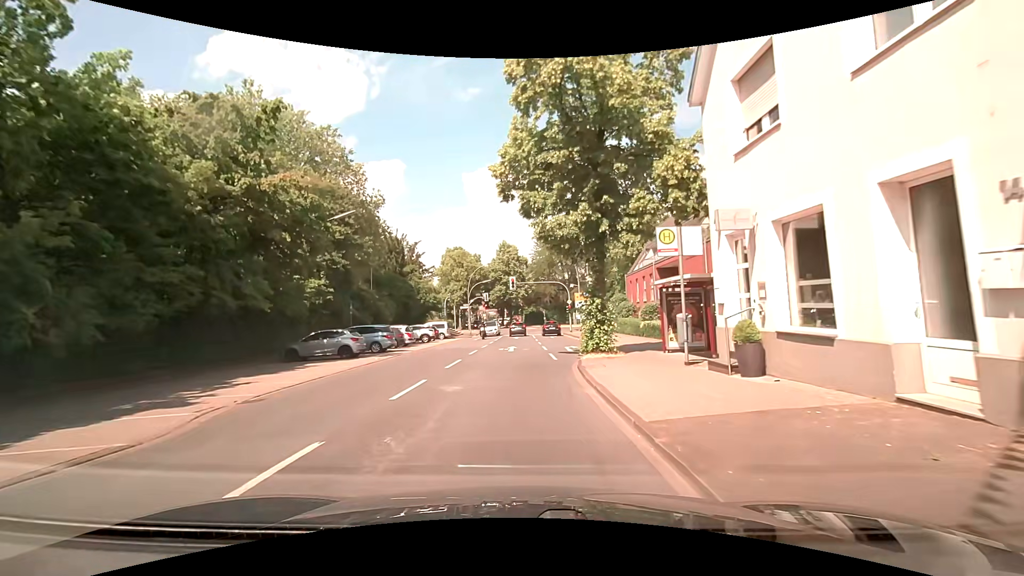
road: secondary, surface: asphalt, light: Day
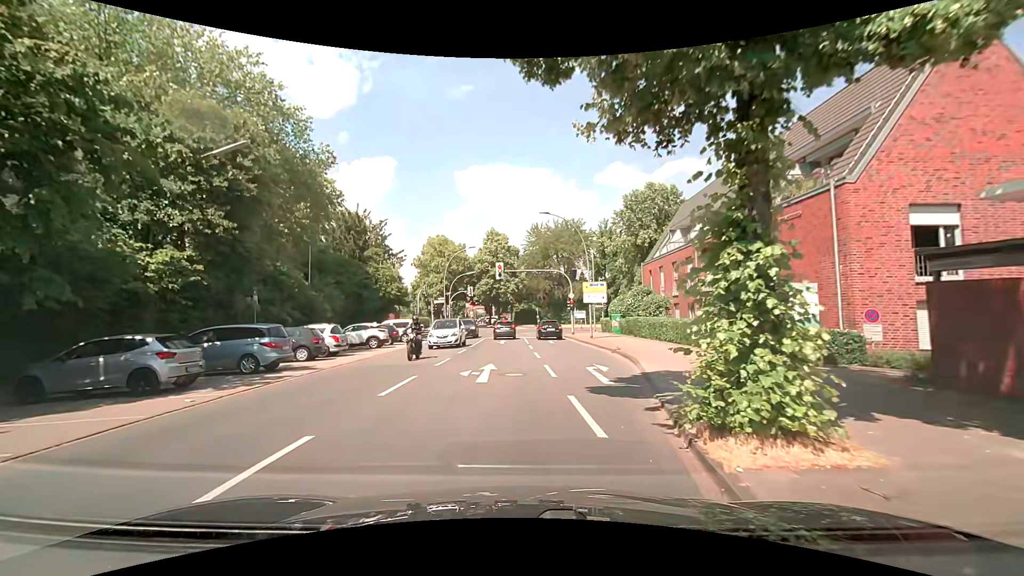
(-0.1, +12.2) m; 0°
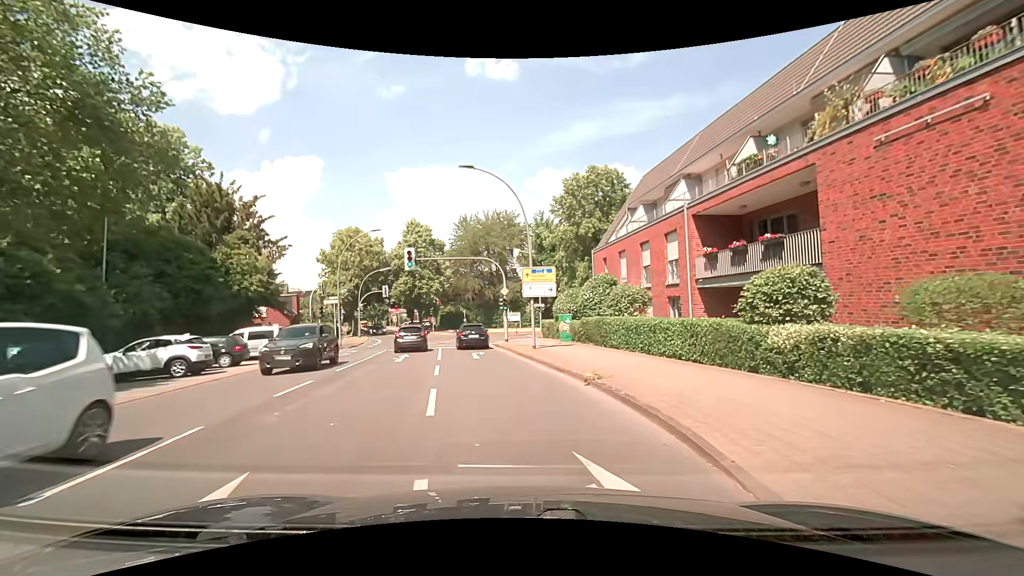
(+0.7, +10.7) m; +8°
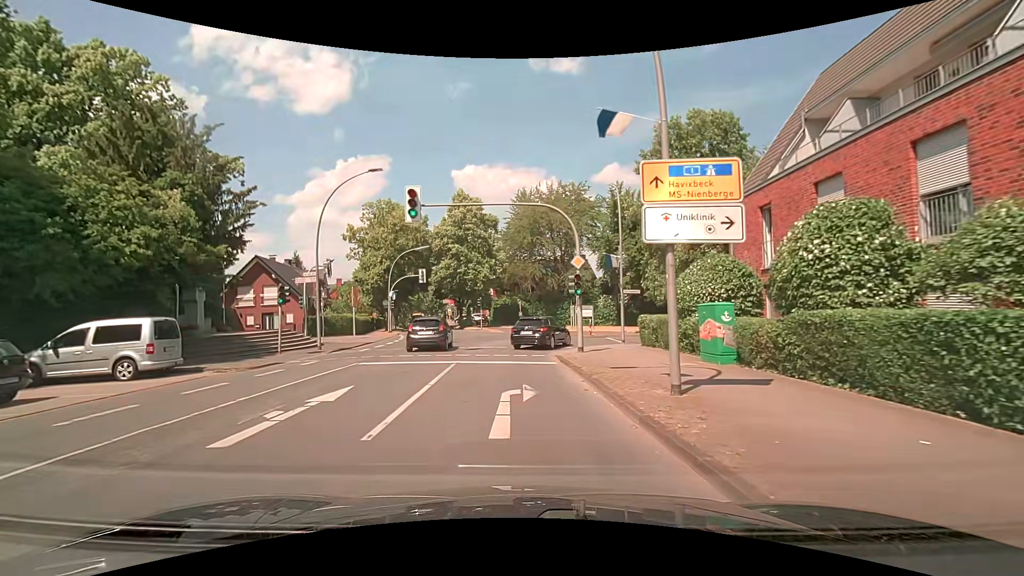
(-0.5, +14.6) m; -7°
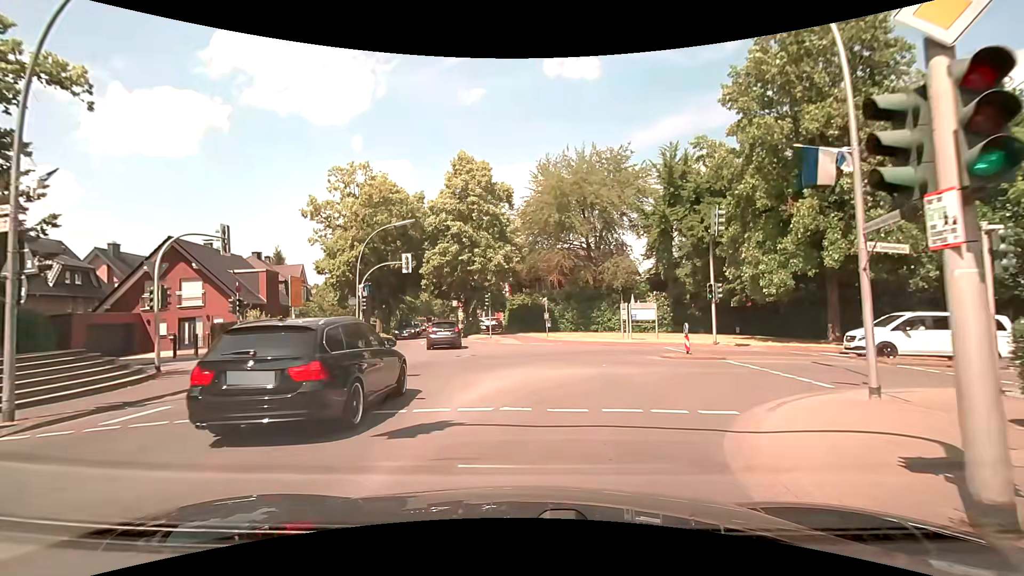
(-0.6, +15.7) m; -3°
